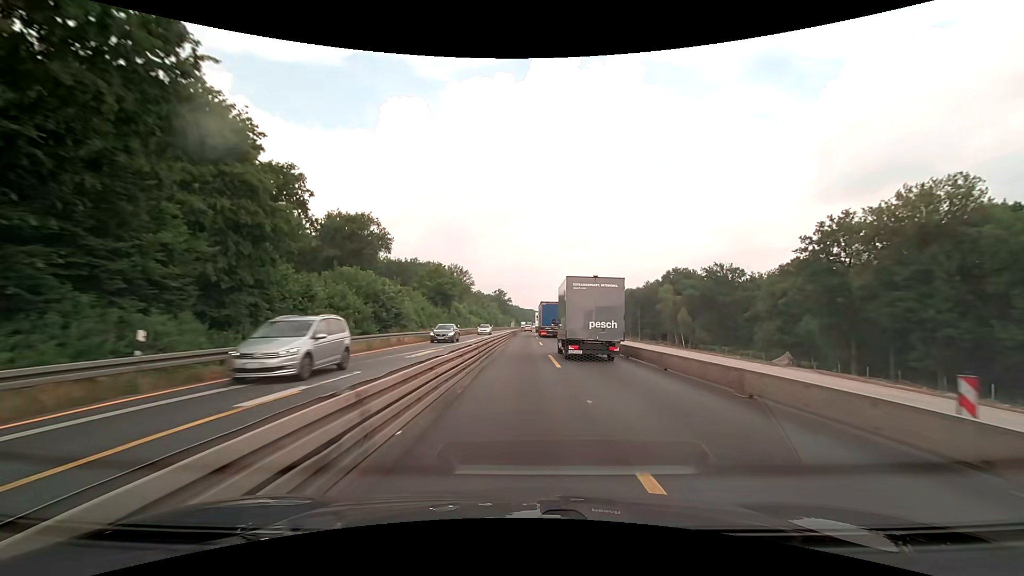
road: motorway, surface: asphalt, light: Day
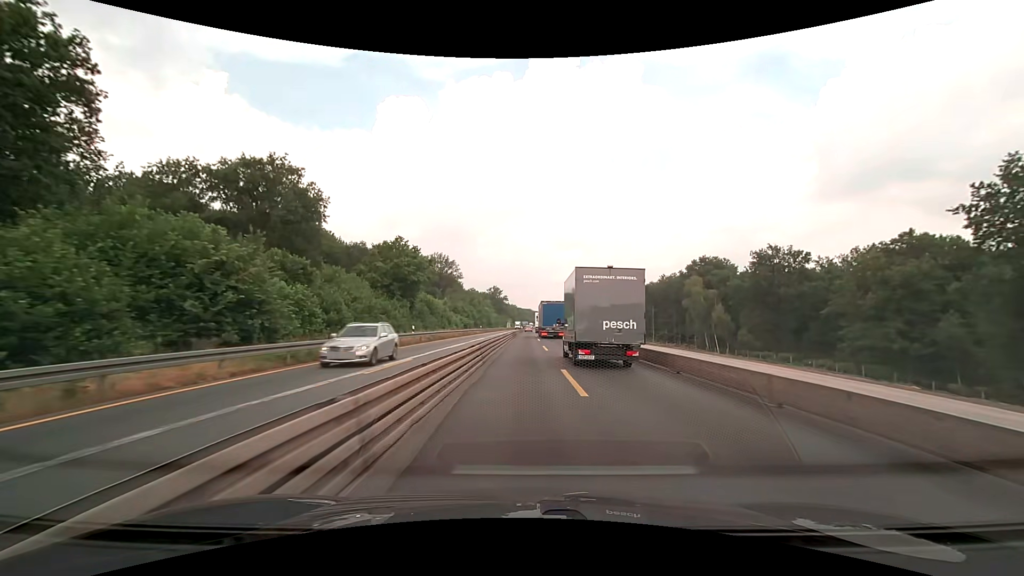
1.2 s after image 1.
(+0.1, +25.1) m; 0°
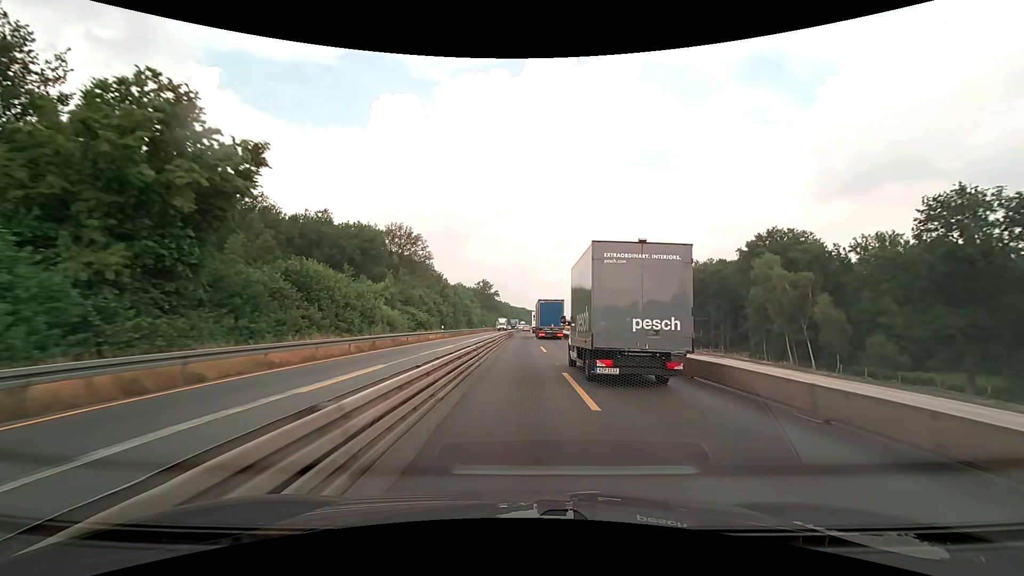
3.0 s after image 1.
(+0.2, +37.7) m; +1°
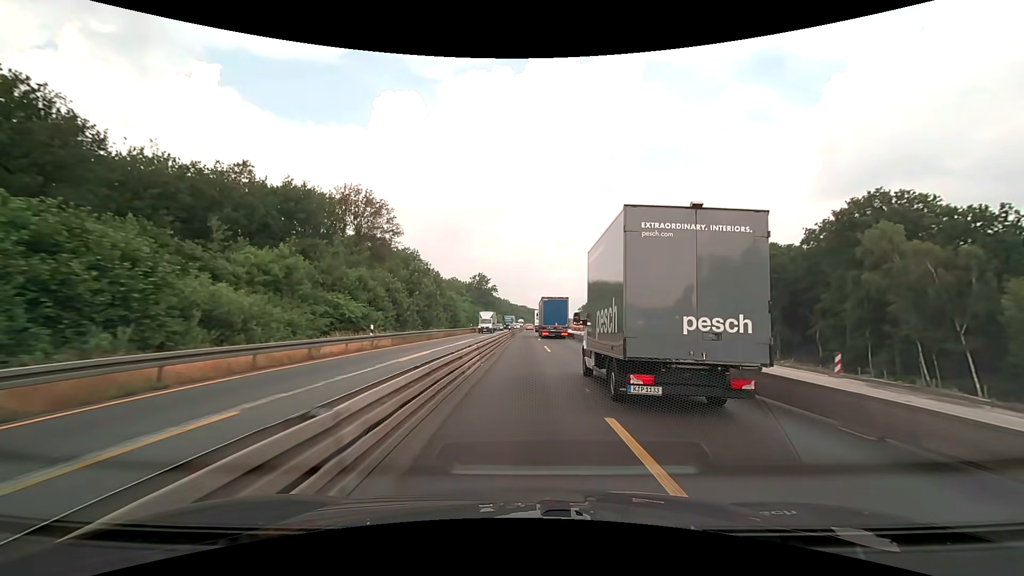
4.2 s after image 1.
(-0.1, +25.1) m; 0°
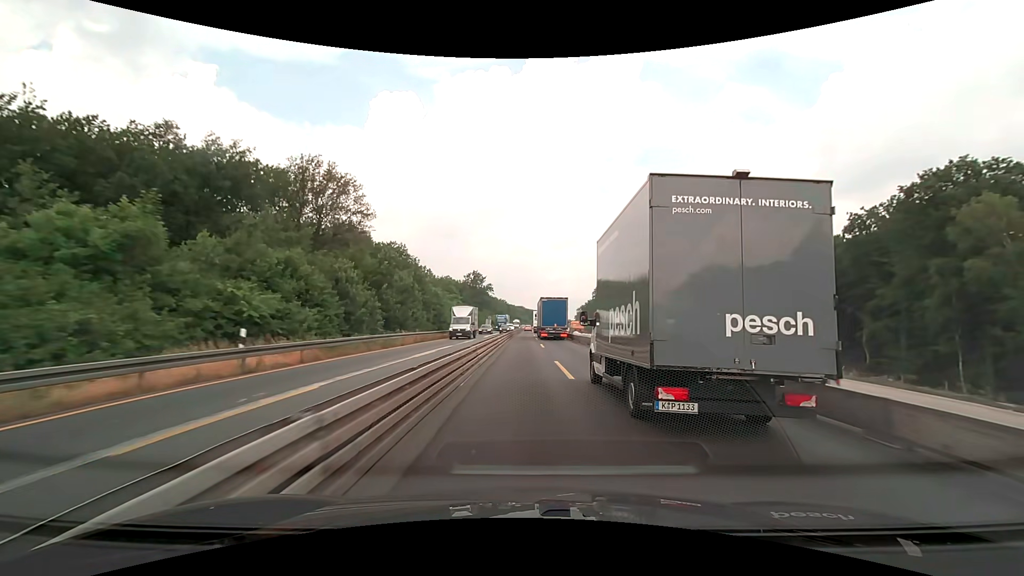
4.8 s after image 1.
(+0.1, +12.6) m; 0°
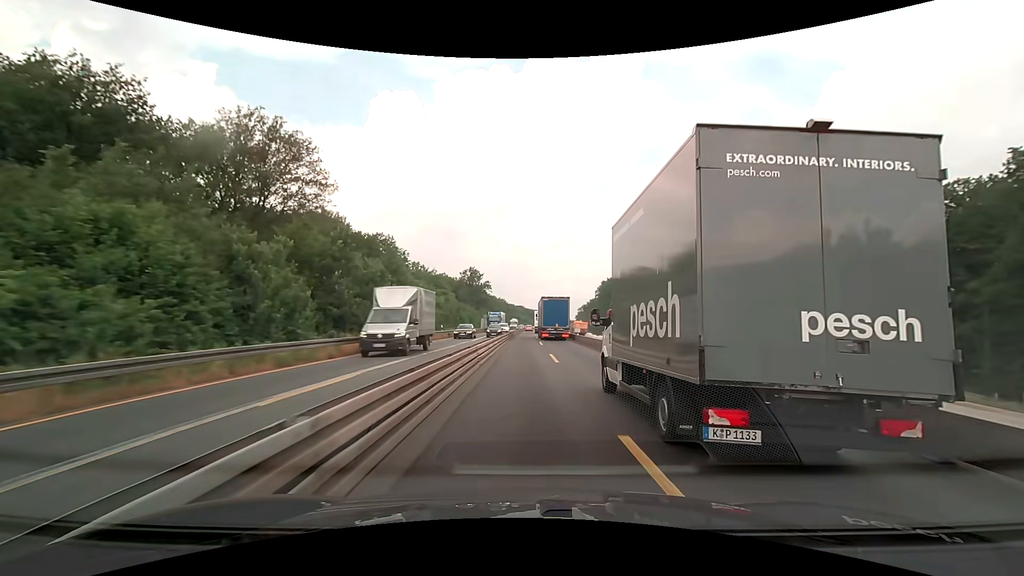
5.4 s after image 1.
(0.0, +12.6) m; 0°
